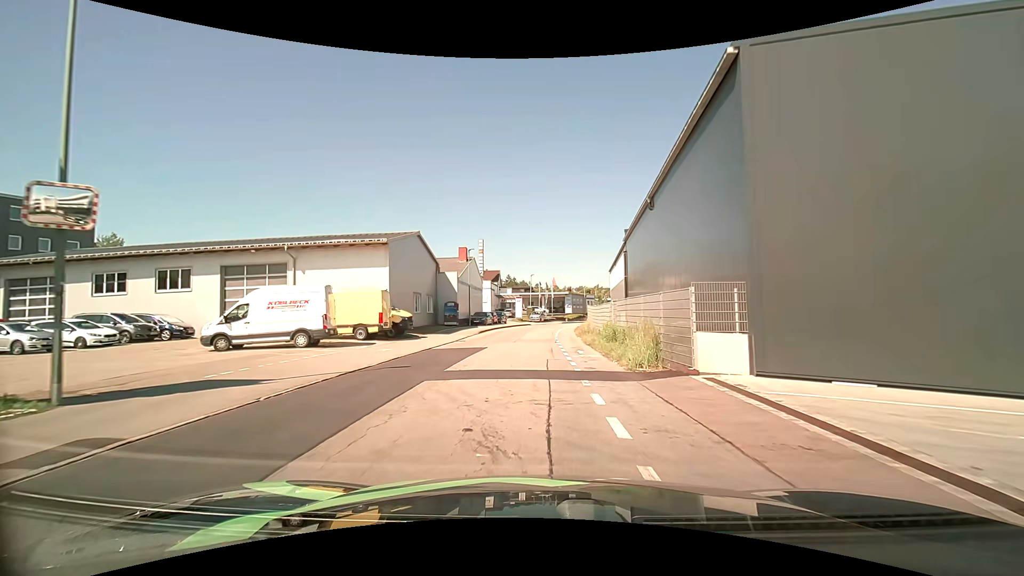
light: Day
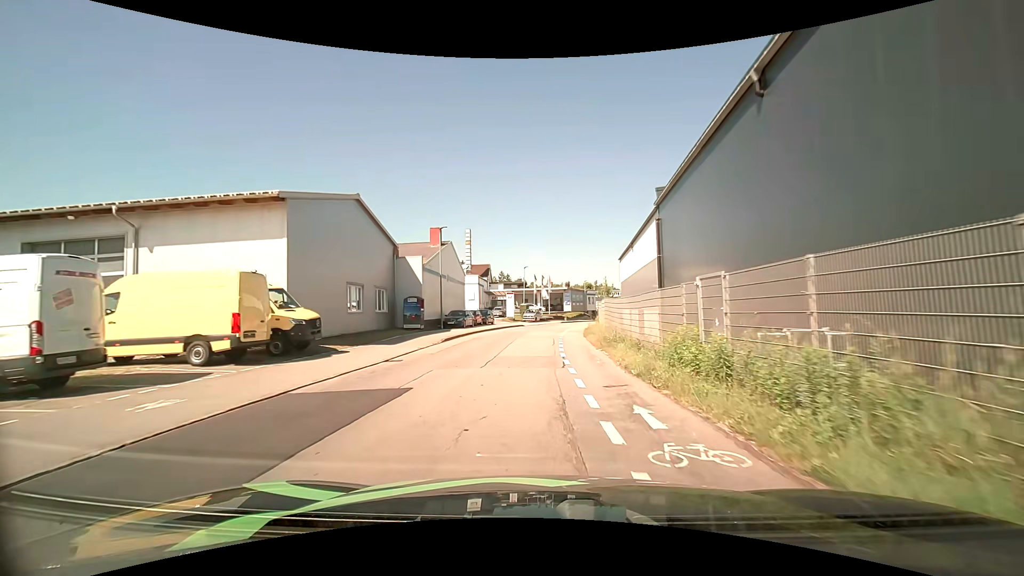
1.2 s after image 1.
(+0.1, +12.3) m; 0°
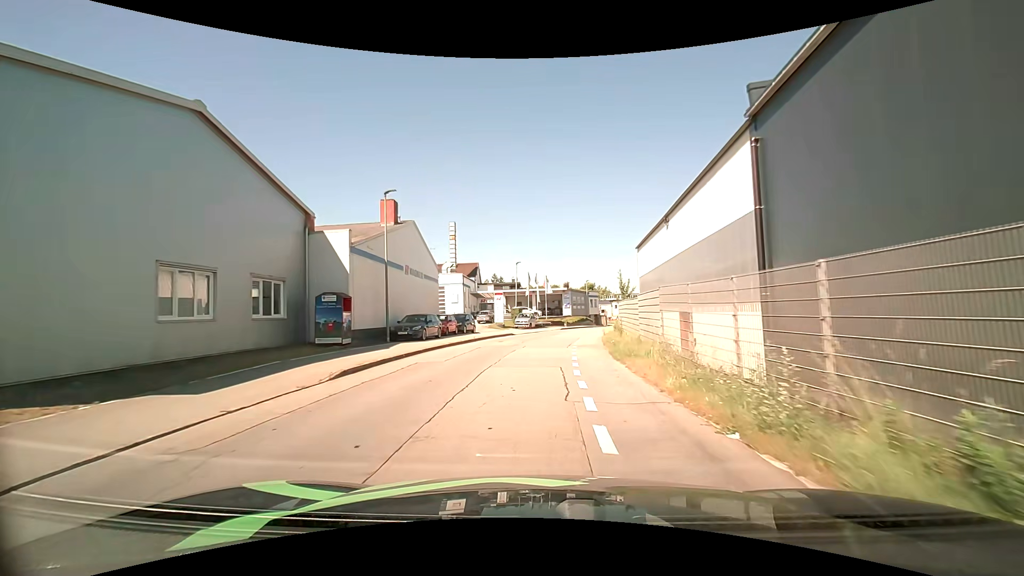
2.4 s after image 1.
(+0.4, +12.6) m; +4°
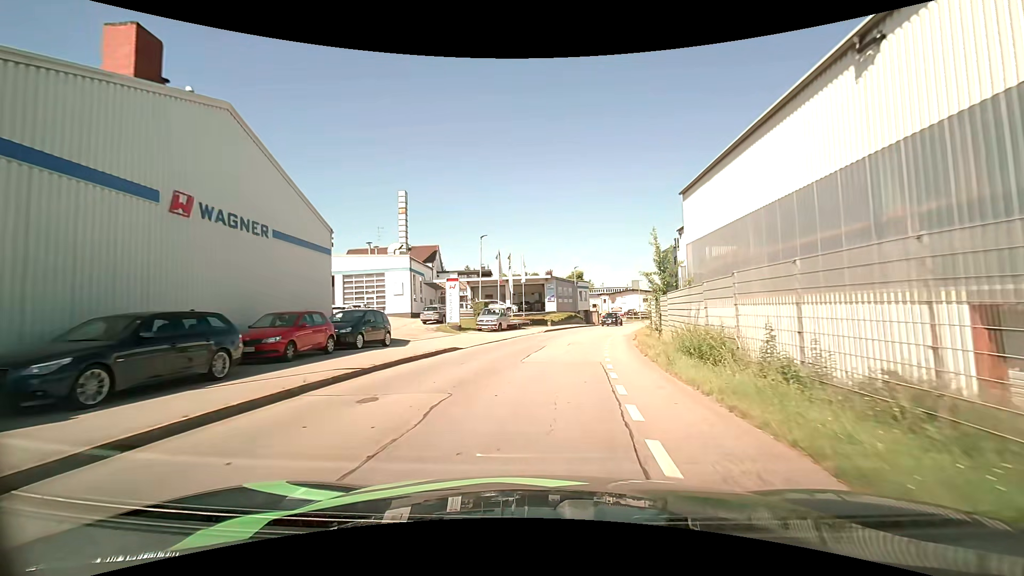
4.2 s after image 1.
(-0.2, +18.9) m; -1°
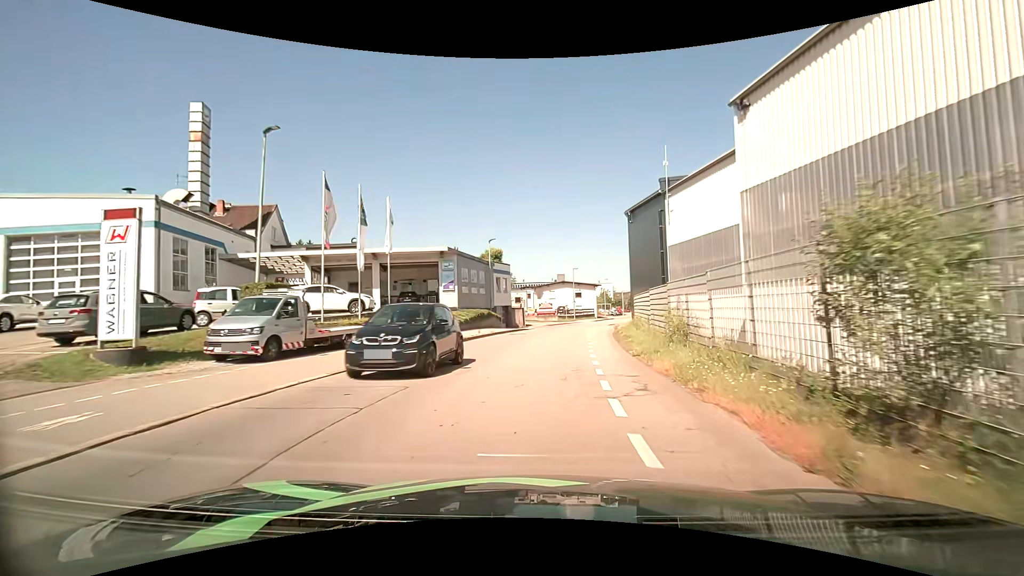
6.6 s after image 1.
(+1.8, +24.3) m; +7°
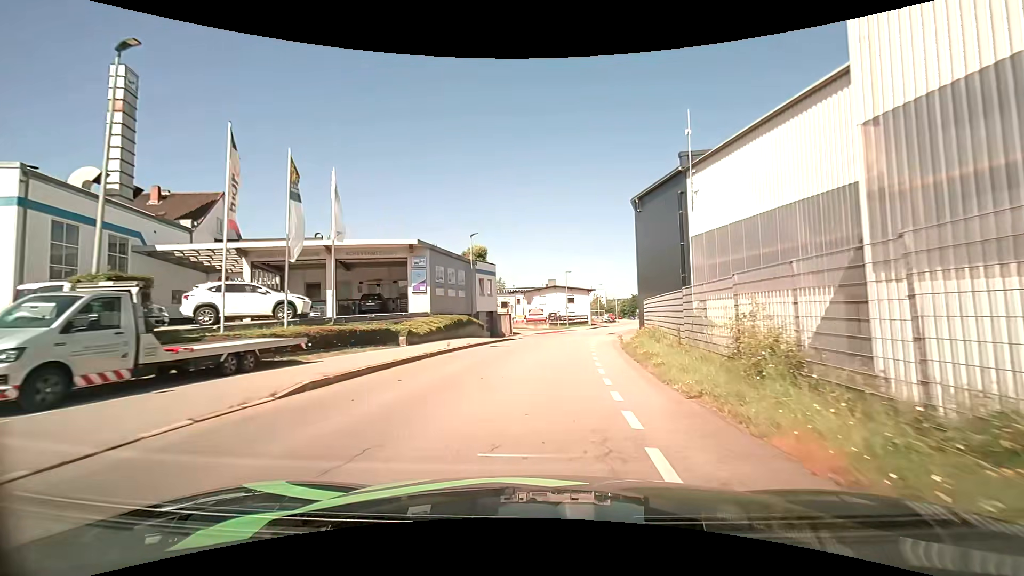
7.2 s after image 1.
(+0.2, +6.3) m; +2°
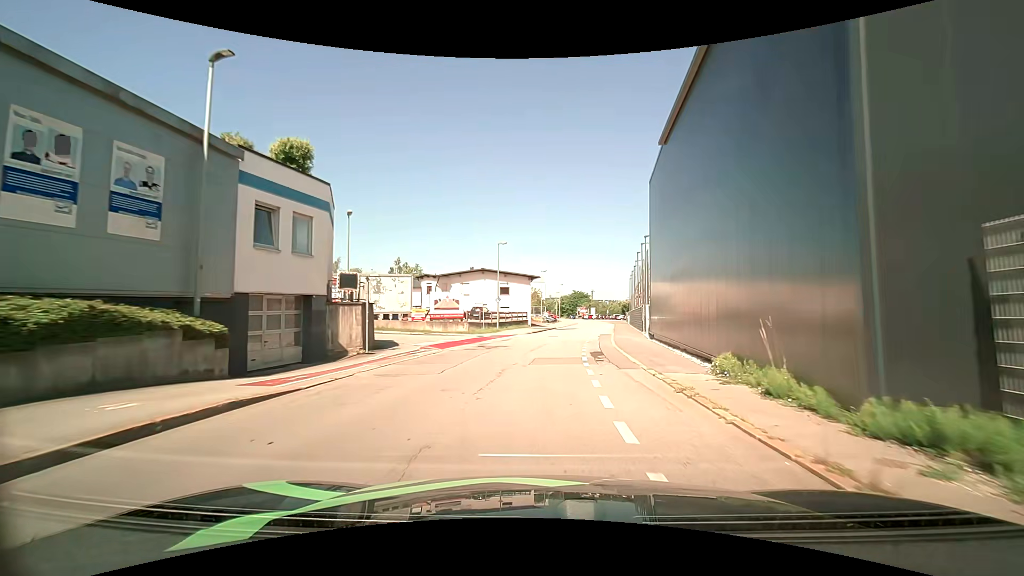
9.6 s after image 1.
(+1.5, +25.3) m; +9°
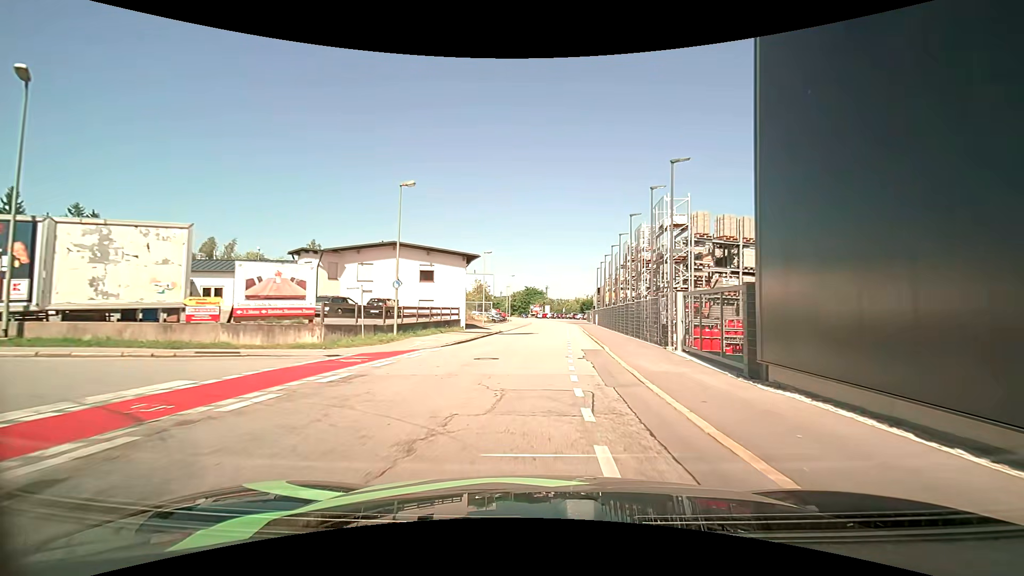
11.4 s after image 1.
(+1.1, +19.4) m; +6°
(0, +10) (+1, +20) (+1, +30) (+2, +40) (+2, +50) (+3, +60) (+3, +70) (+3, +80) (+3, +90) (+2, +100) m
